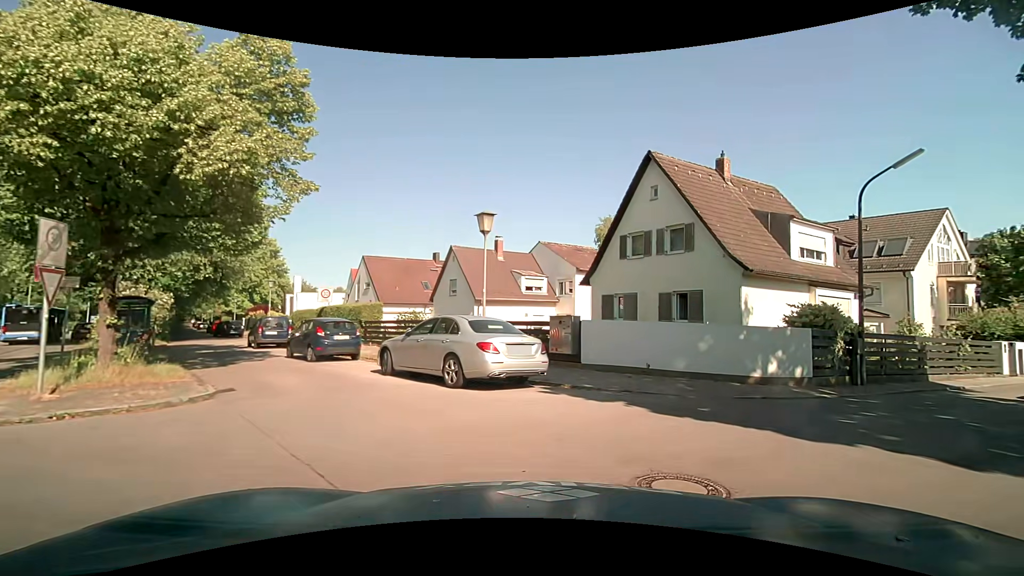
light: Day
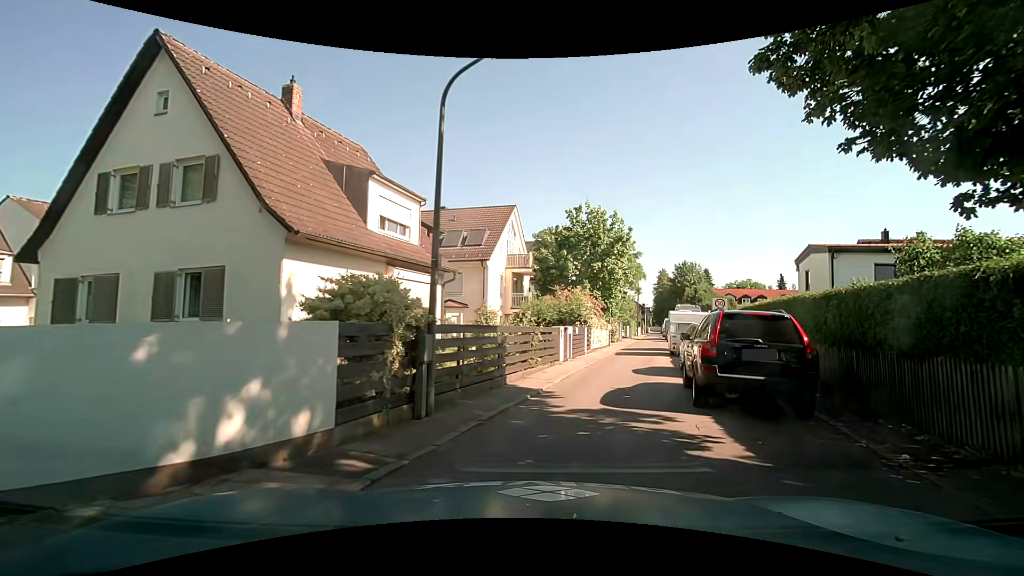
(+3.6, +7.7) m; +41°
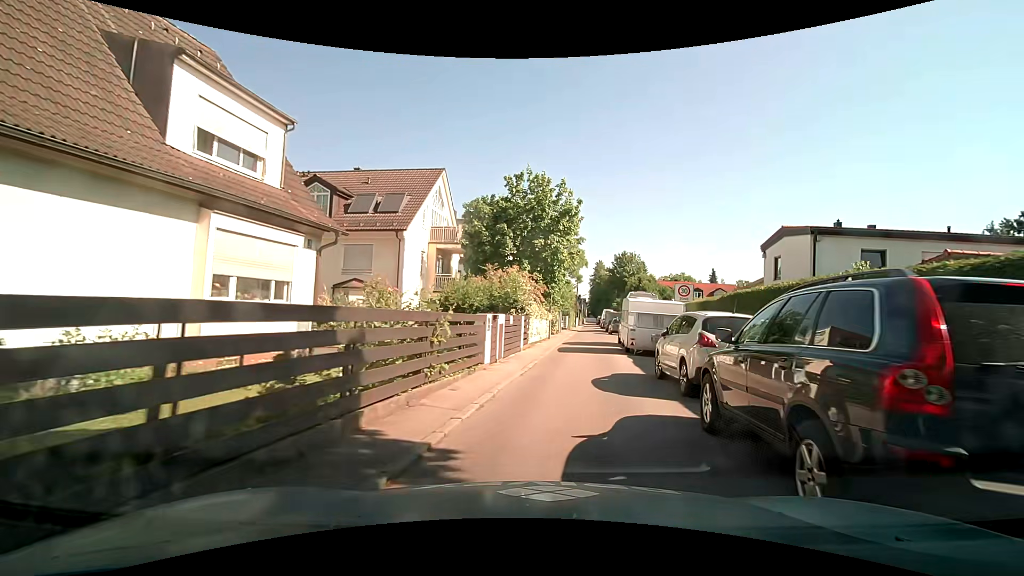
(+0.4, +6.1) m; +8°
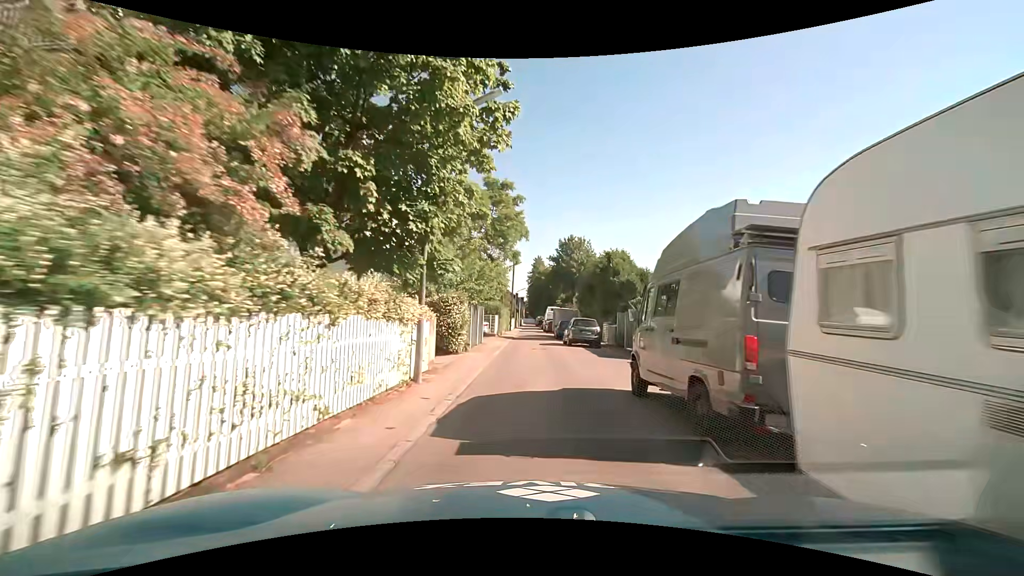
(+2.1, +21.1) m; +7°
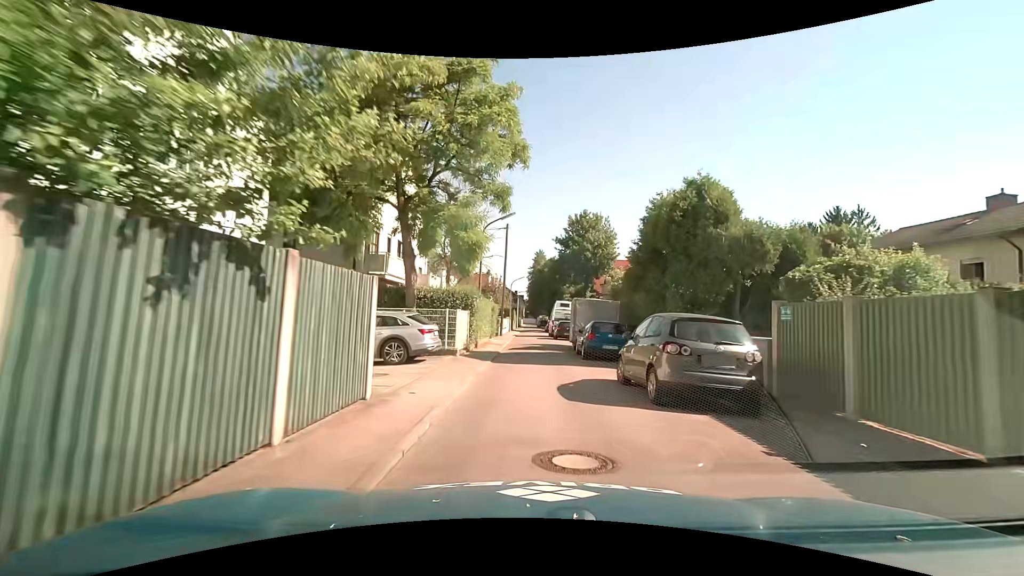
(0.0, +18.5) m; 0°
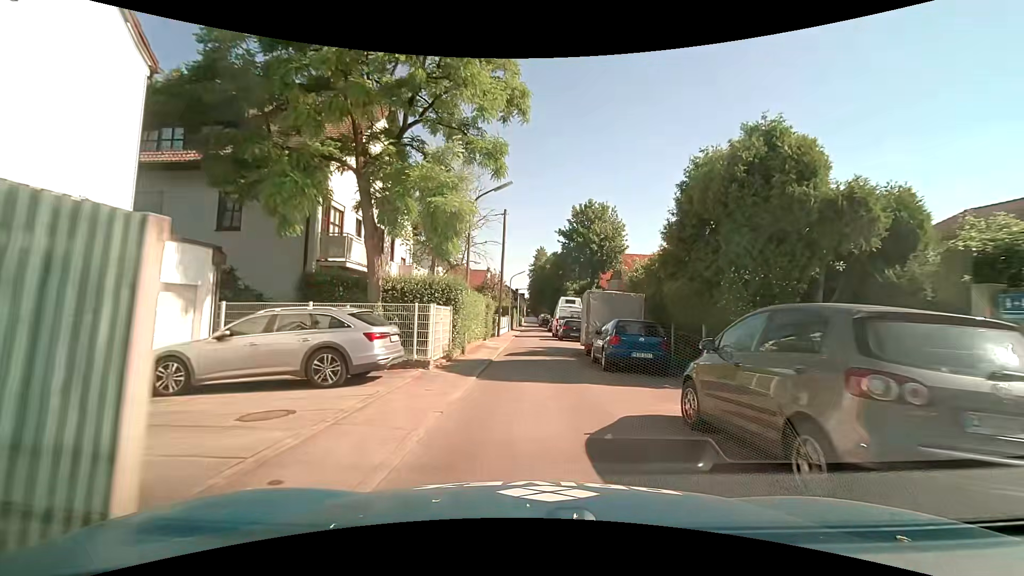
(0.0, +4.7) m; 0°
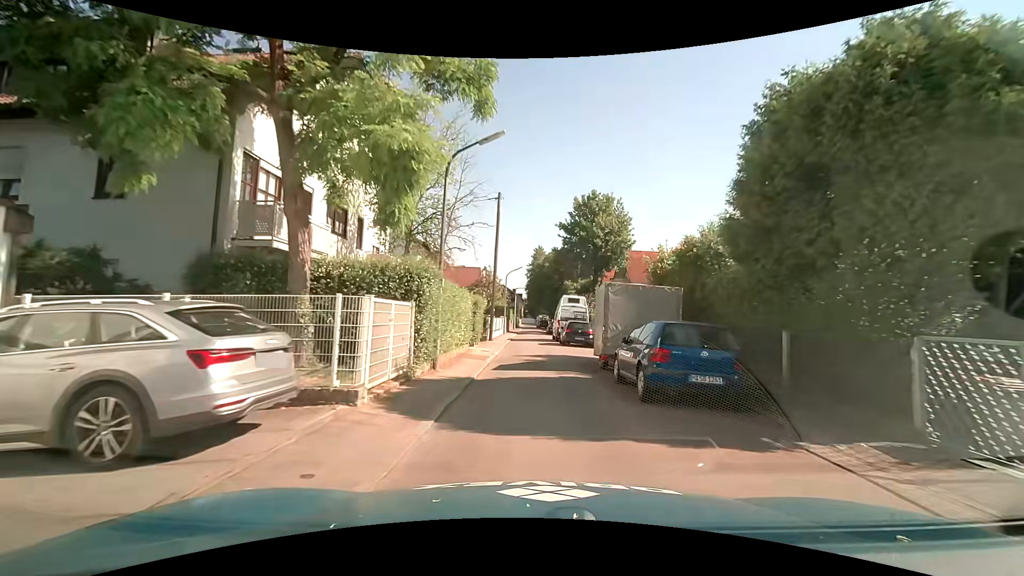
(-0.1, +4.7) m; -1°
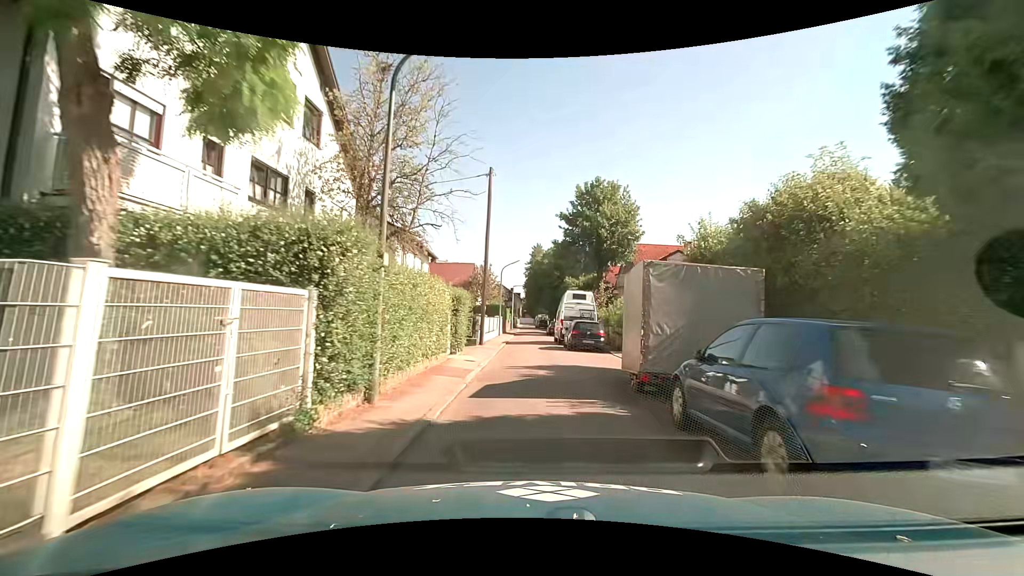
(0.0, +4.7) m; +1°
(0, +10) (0, +20) (-1, +30) (-1, +40) (-1, +50) (-1, +60) (-1, +70) (-1, +80) (-2, +90) (-2, +100) m
